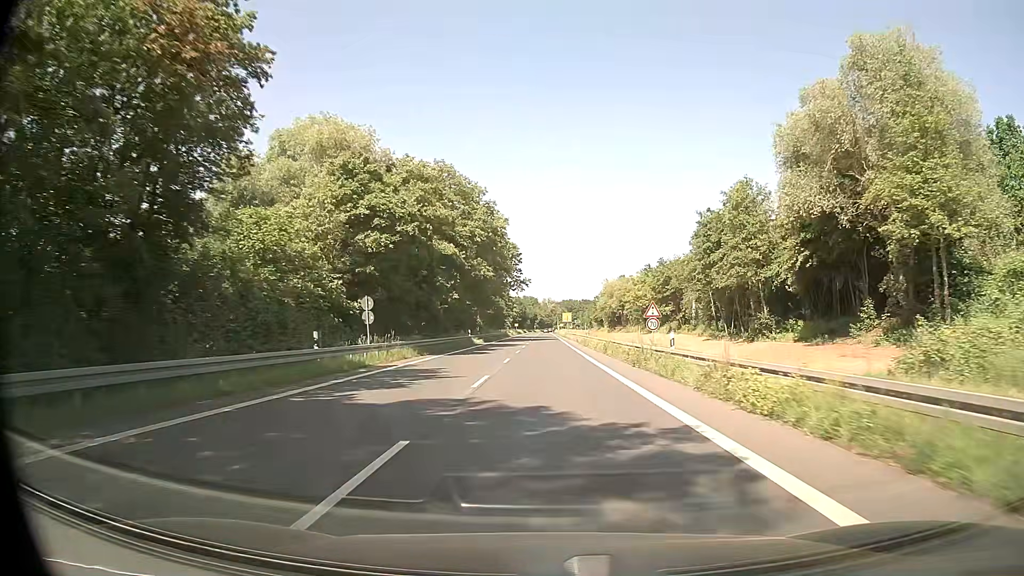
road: secondary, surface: asphalt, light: Day
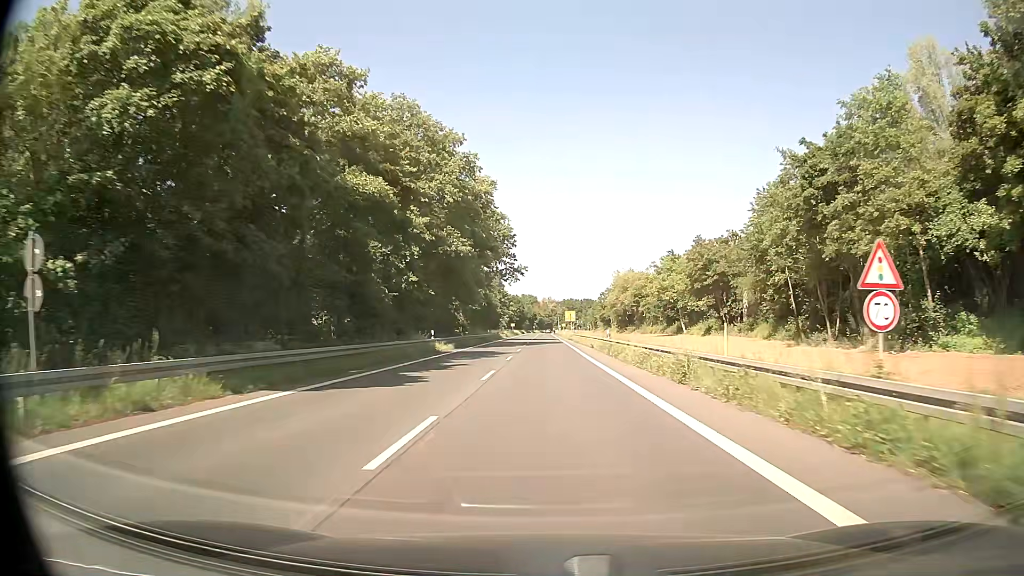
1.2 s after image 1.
(0.0, +21.5) m; 0°
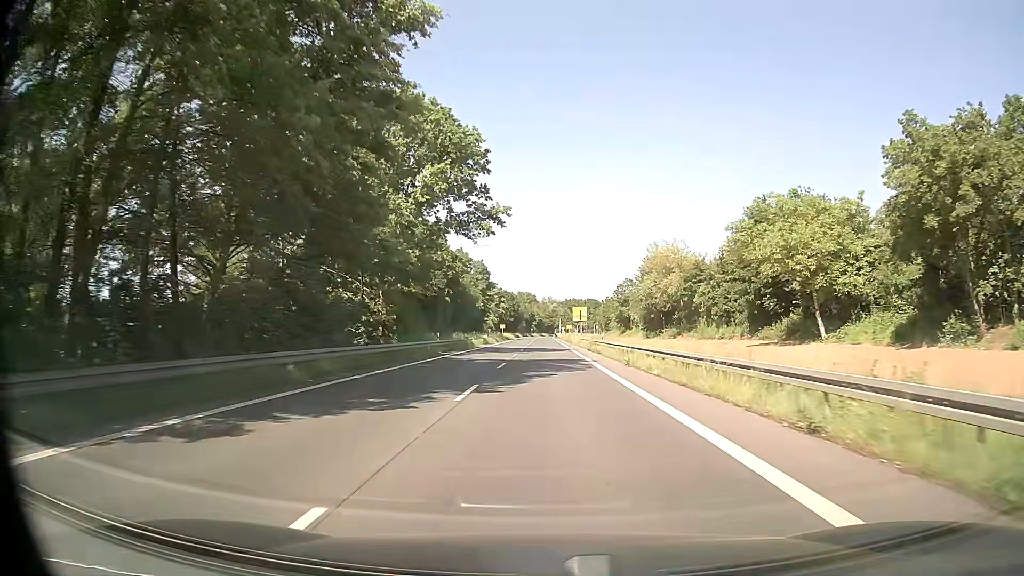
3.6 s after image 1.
(0.0, +41.2) m; 0°
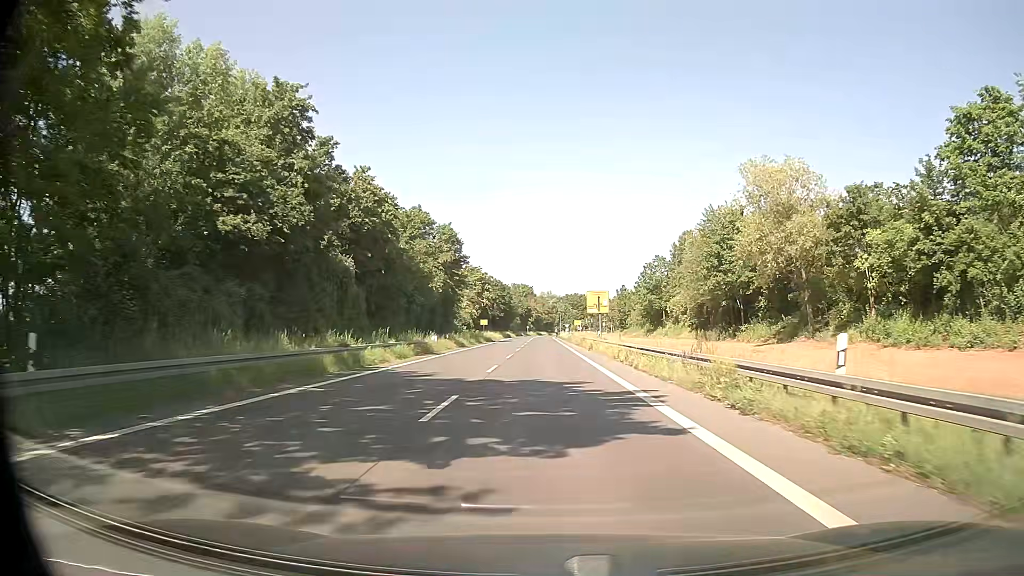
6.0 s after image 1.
(+0.2, +38.7) m; +1°
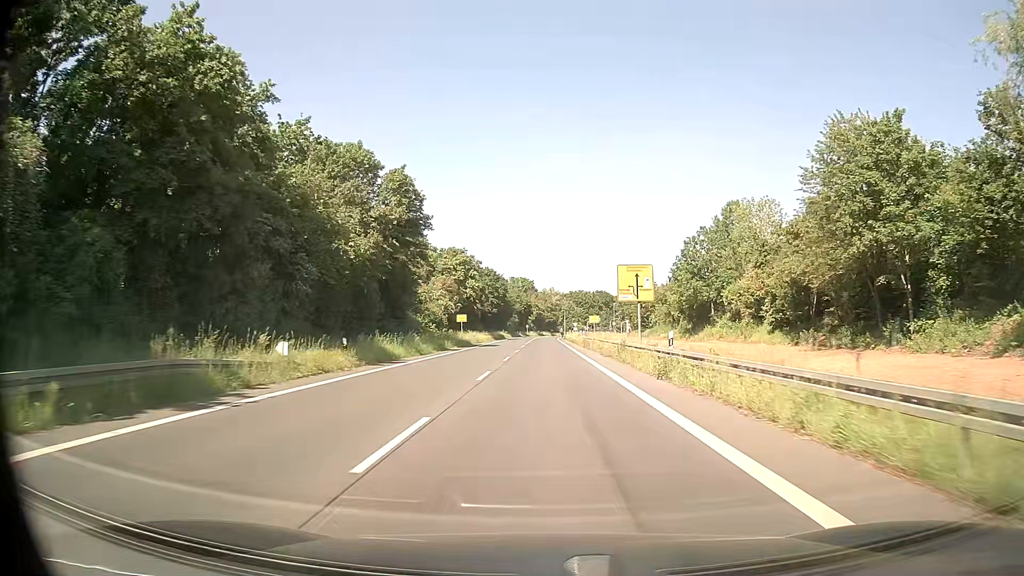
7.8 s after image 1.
(-0.3, +27.4) m; -1°
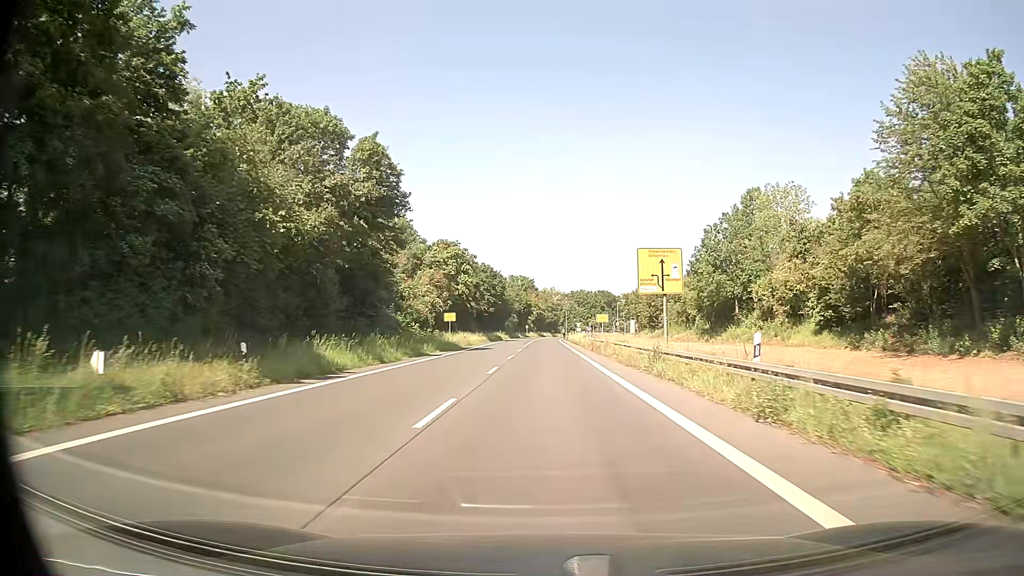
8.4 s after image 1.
(0.0, +8.8) m; 0°
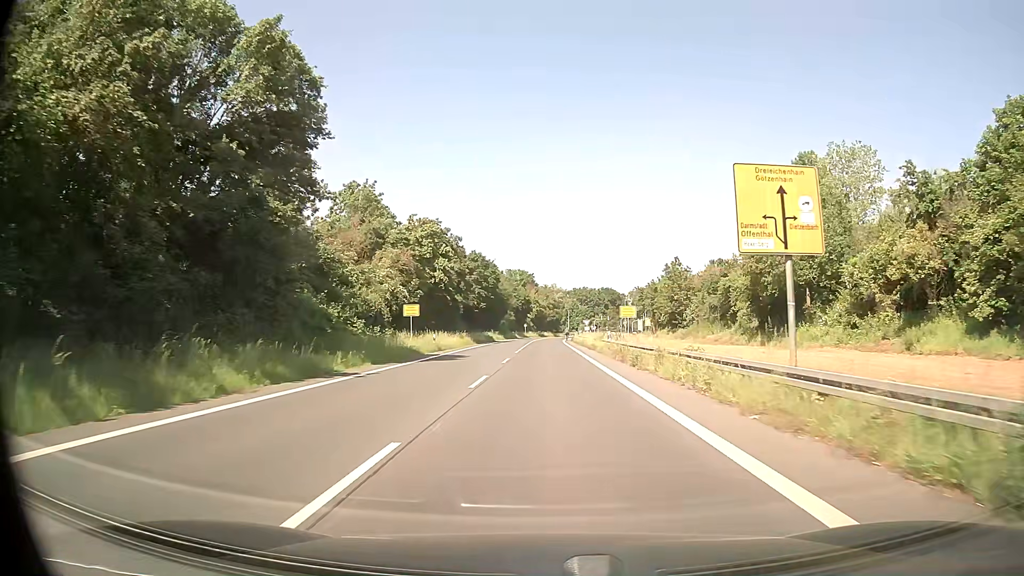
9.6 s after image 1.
(-0.1, +17.2) m; 0°
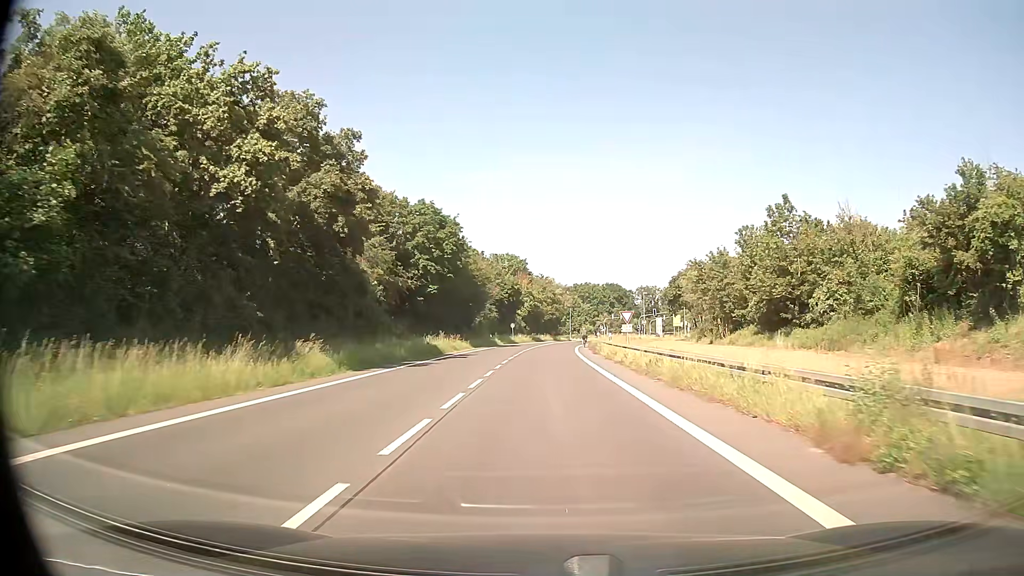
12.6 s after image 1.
(0.0, +41.5) m; 0°
(0, +10) (0, +20) (0, +30) (0, +40) (0, +50) (0, +60) (+1, +70) (+2, +80) (+4, +90) (+7, +99) m
